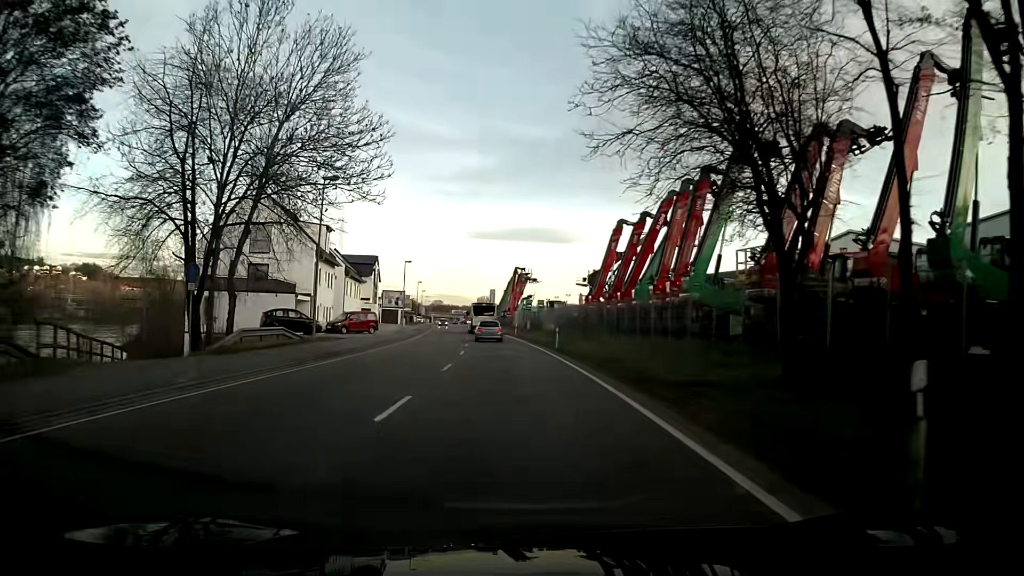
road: primary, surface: asphalt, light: Day
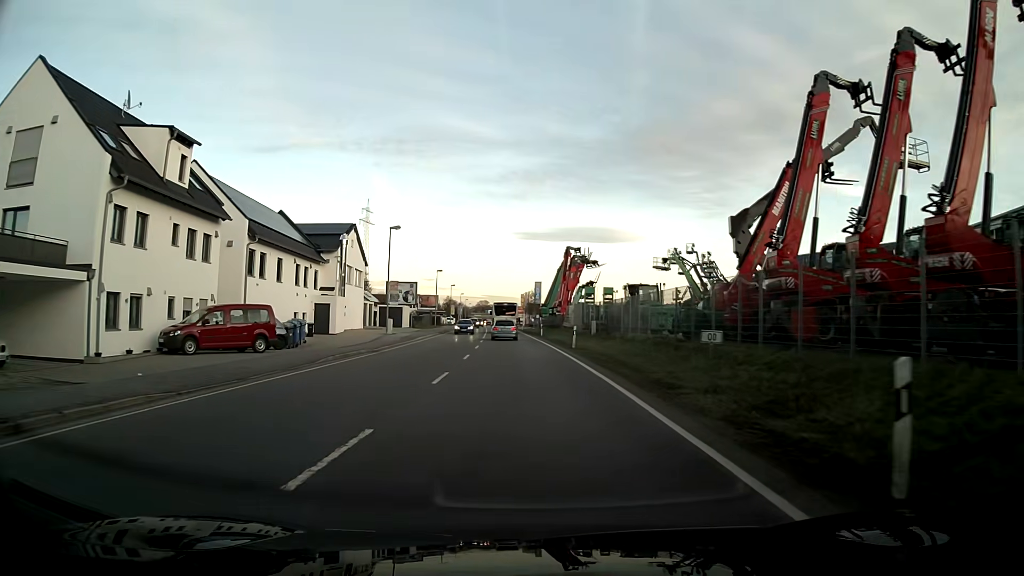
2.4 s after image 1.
(-1.1, +30.9) m; -4°
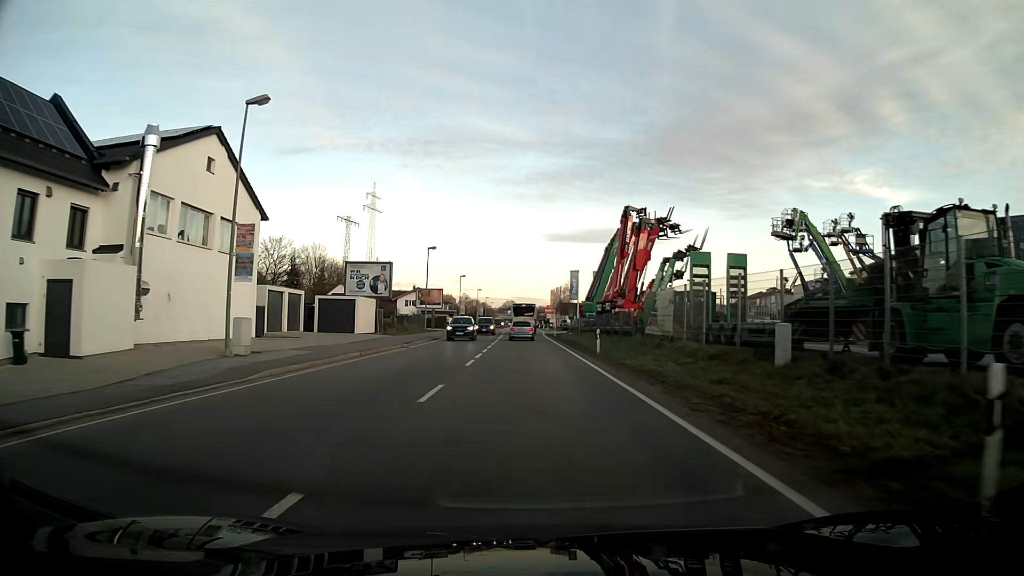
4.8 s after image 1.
(-0.7, +30.4) m; -2°
(0, +10) (0, +20) (0, +30) (0, +40) (0, +50) (0, +60) (0, +70) (0, +80) (0, +90) (0, +100) m
